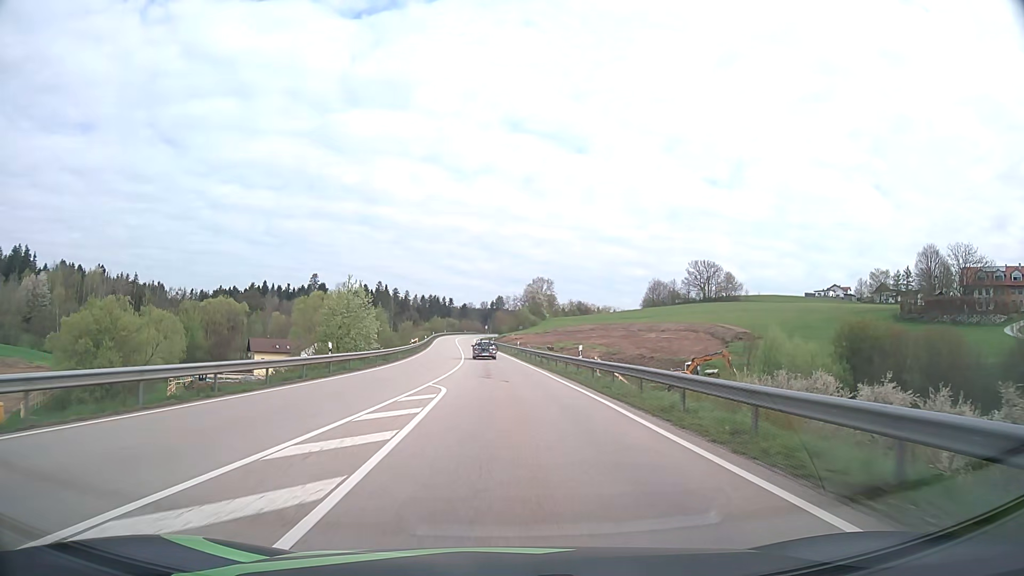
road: primary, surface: asphalt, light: Day
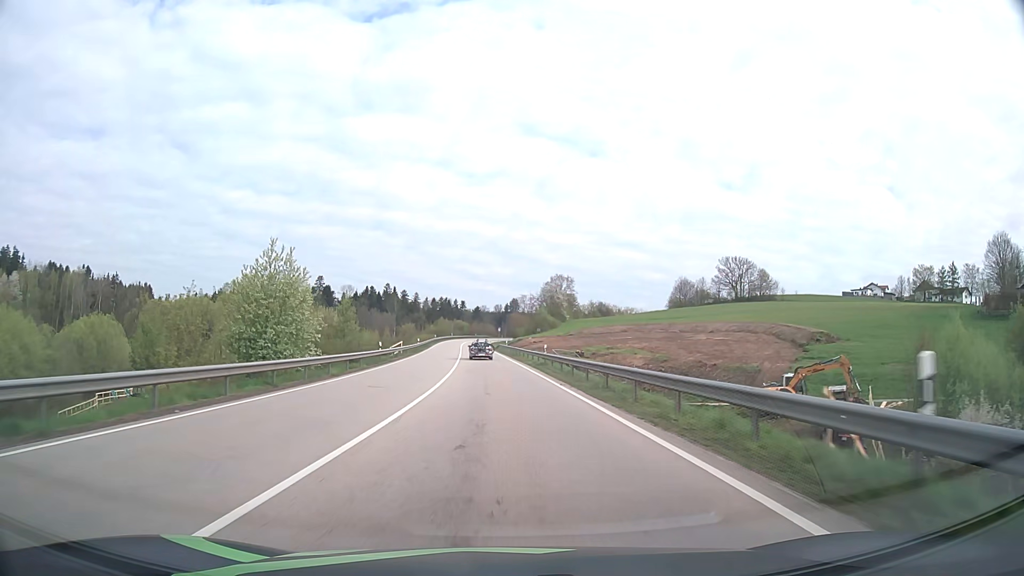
(-0.2, +24.7) m; -1°
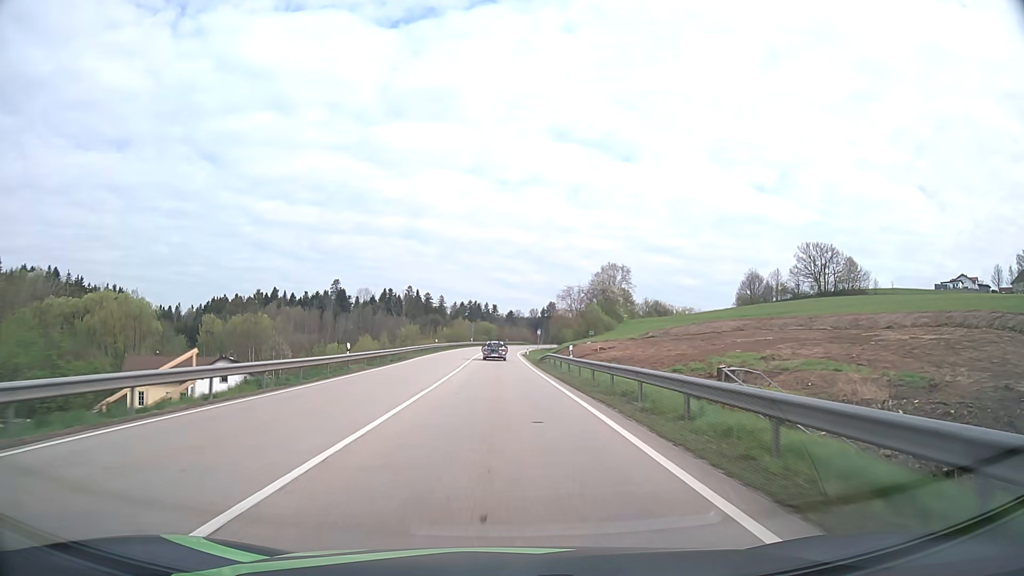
(-1.3, +49.5) m; -3°
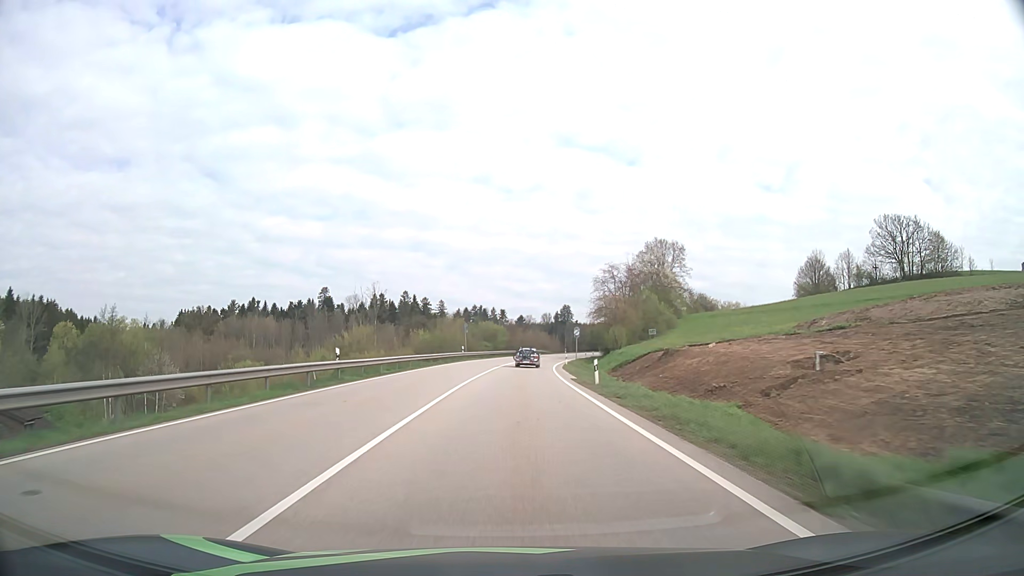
(-0.7, +49.6) m; -1°
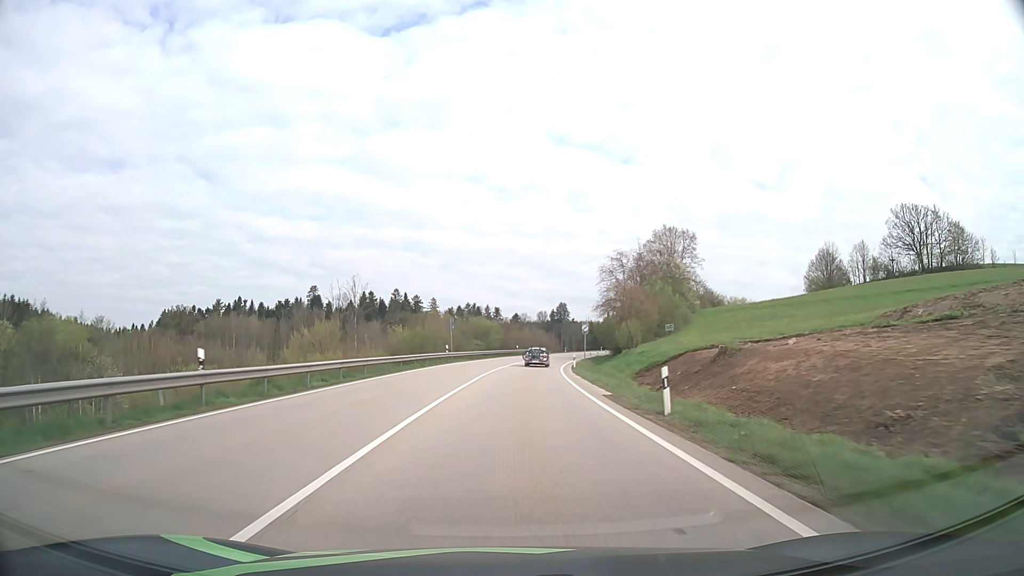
(0.0, +12.4) m; 0°
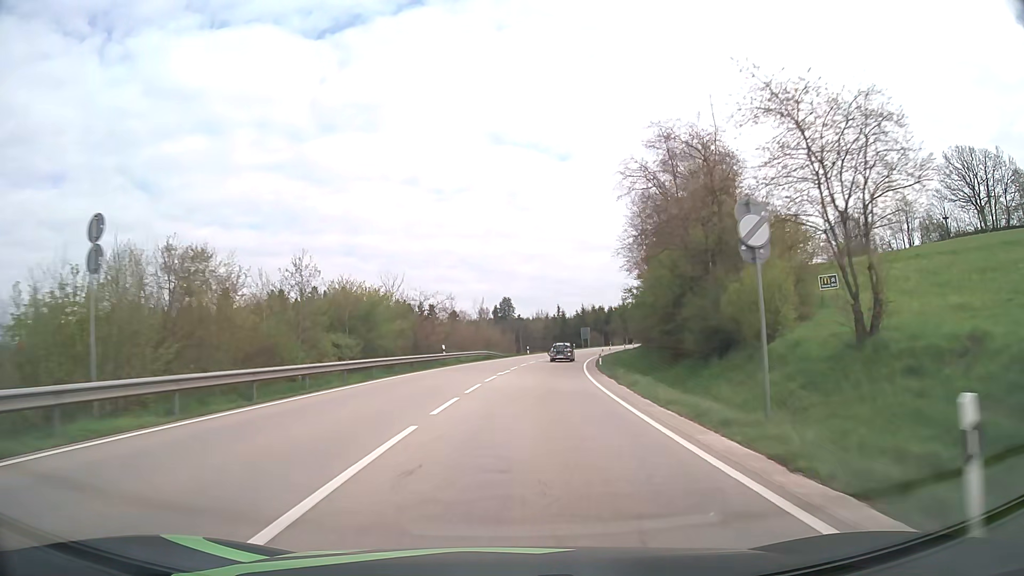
(+1.7, +49.6) m; +5°
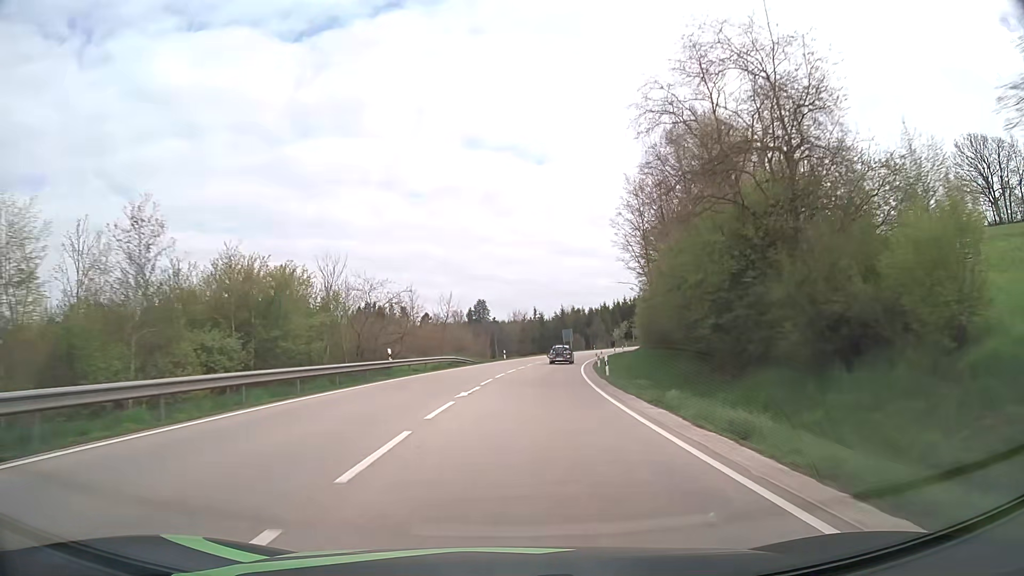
(+0.3, +12.4) m; +2°
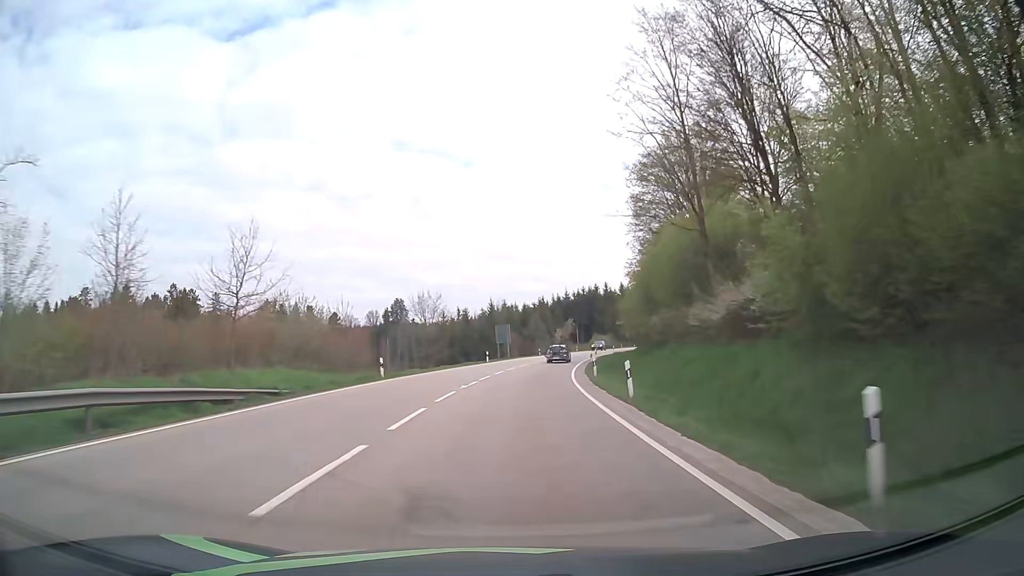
(+2.0, +37.5) m; +6°
(0, +10) (+1, +20) (+1, +30) (+2, +40) (+3, +50) (+5, +60) (+7, +70) (+9, +79) (+11, +89) (+14, +99) m
